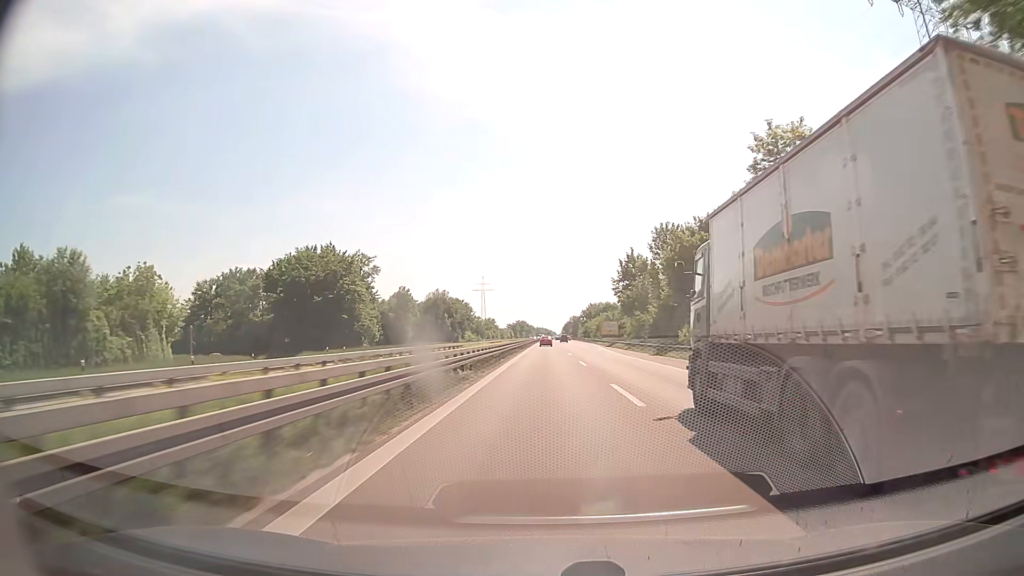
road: trunk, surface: asphalt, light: Day
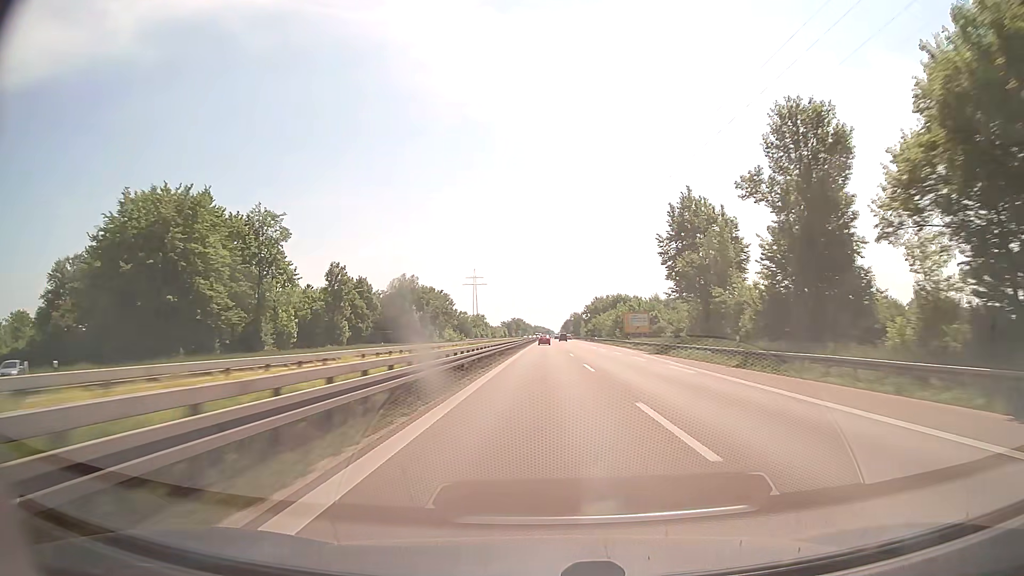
(+0.1, +41.8) m; 0°
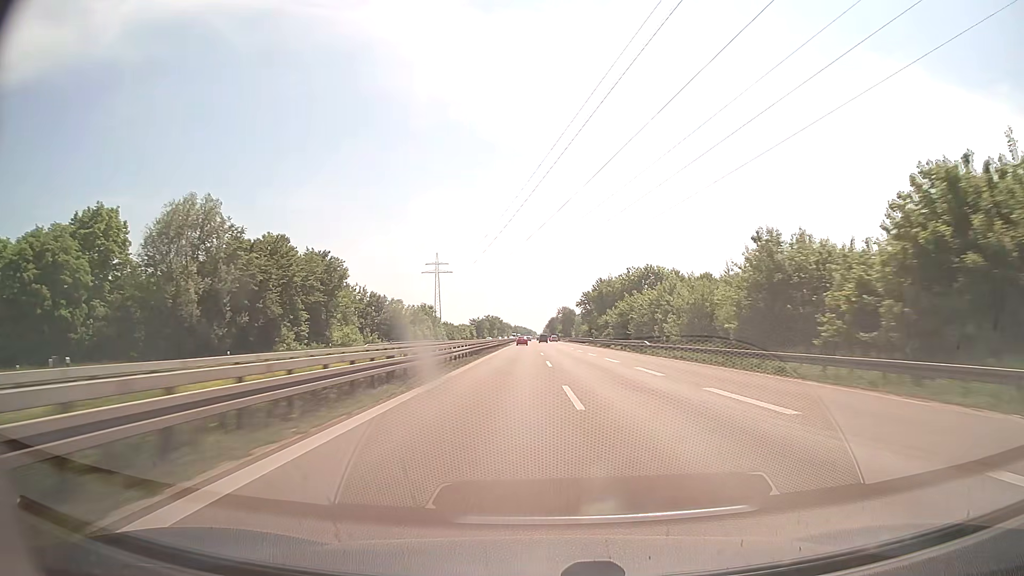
(+0.6, +84.9) m; +1°
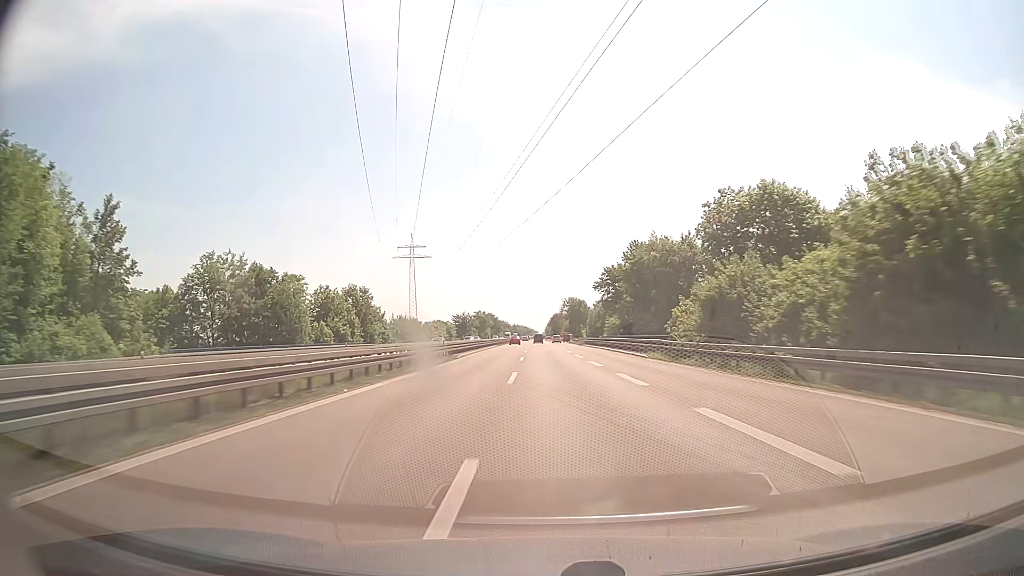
(+0.2, +65.2) m; 0°
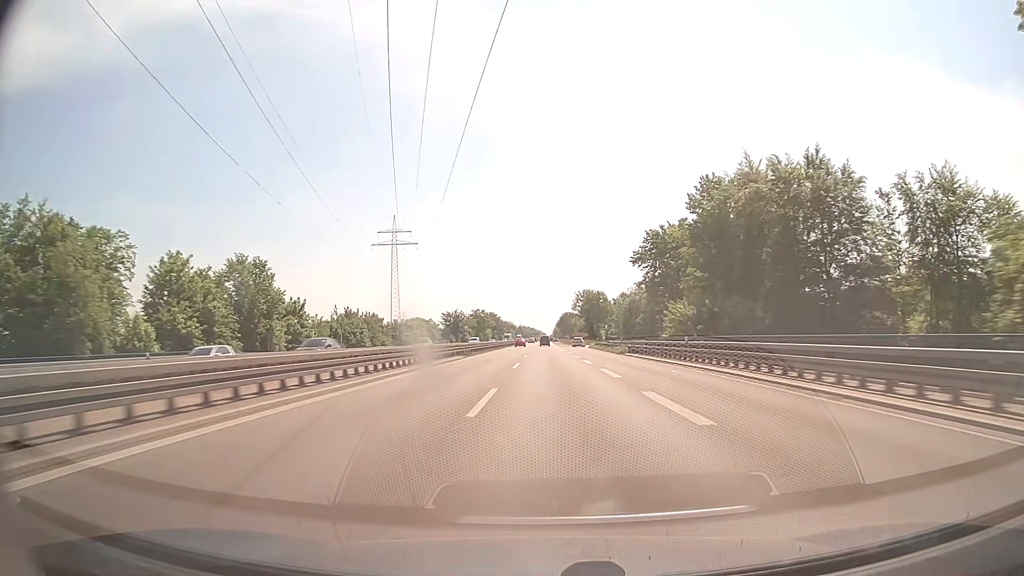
(-0.3, +44.1) m; -1°
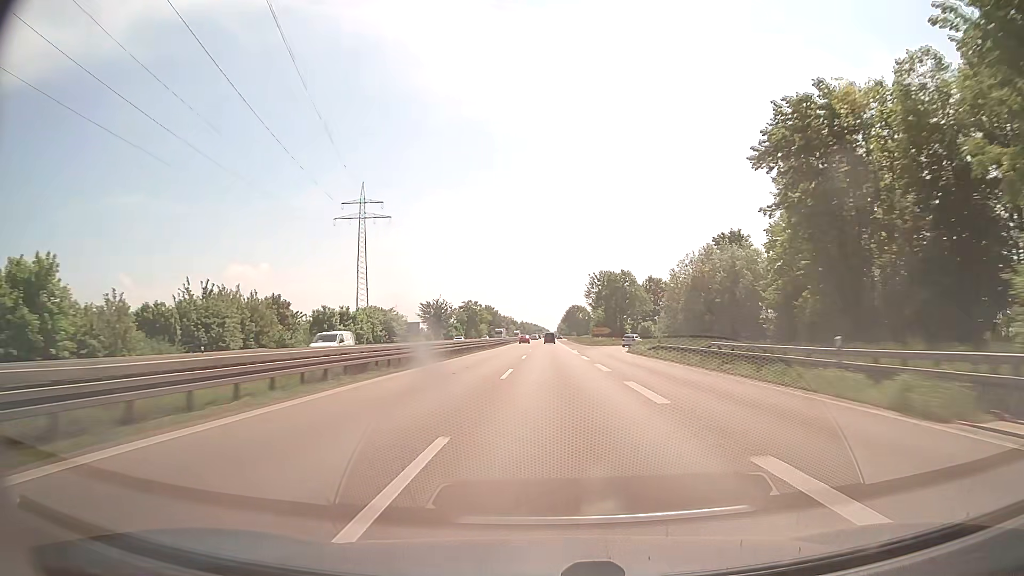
(-0.2, +44.5) m; 0°
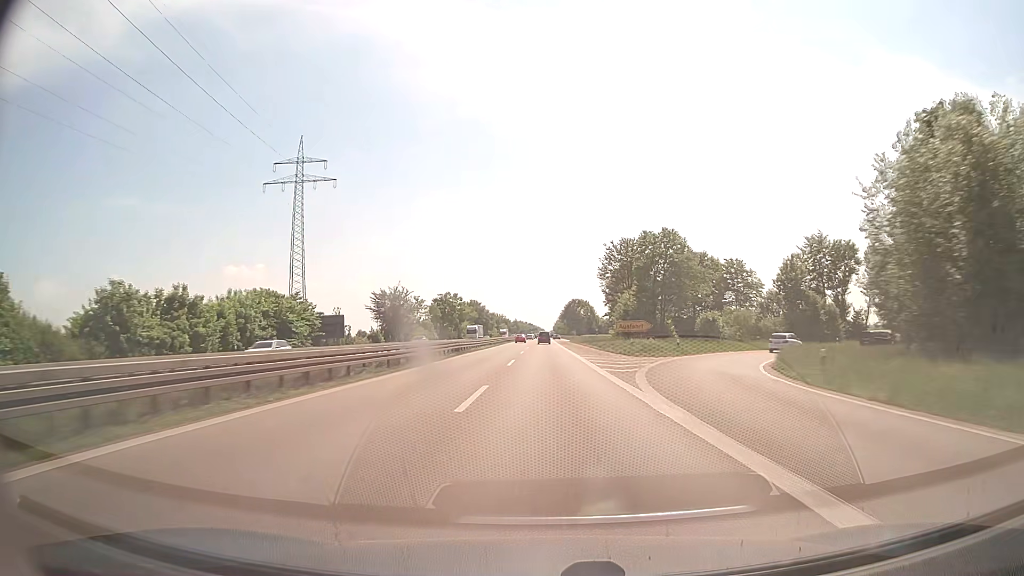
(+0.1, +44.9) m; 0°
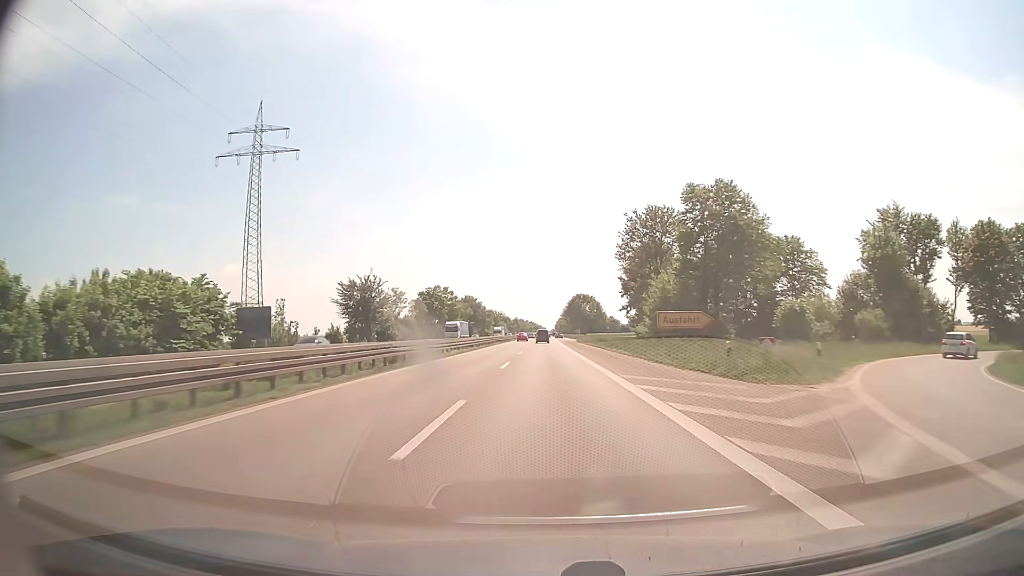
(0.0, +22.5) m; 0°
(0, +10) (0, +20) (0, +30) (0, +40) (0, +50) (0, +60) (0, +70) (-1, +80) (-1, +90) (-1, +100) m
